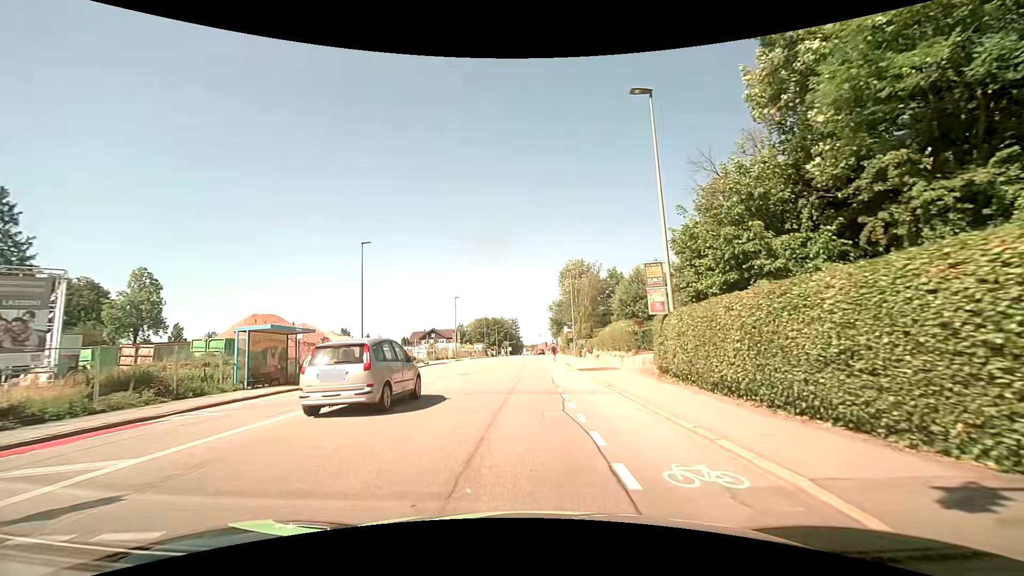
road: tertiary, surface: asphalt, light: Day
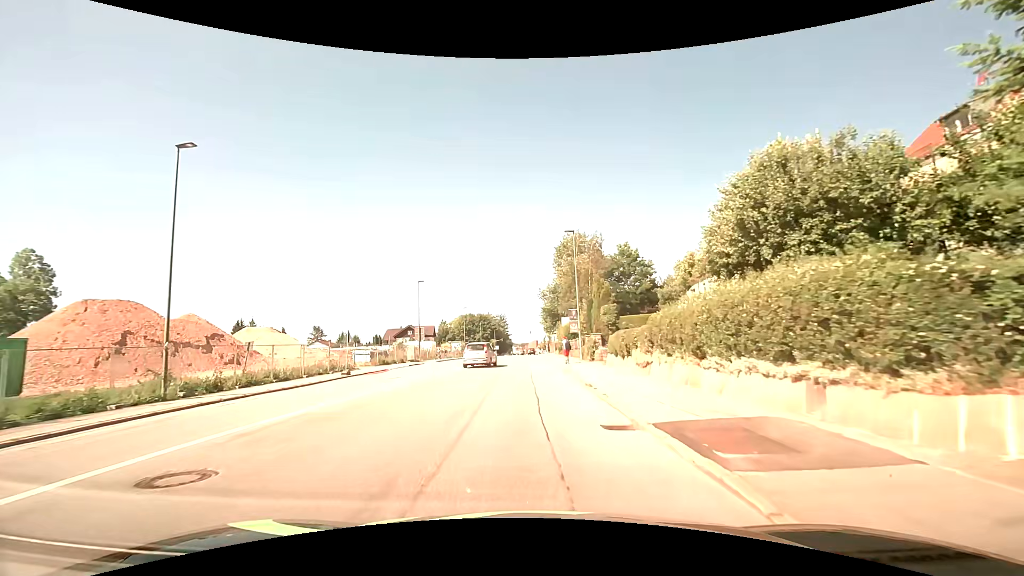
(+0.3, +19.8) m; +1°
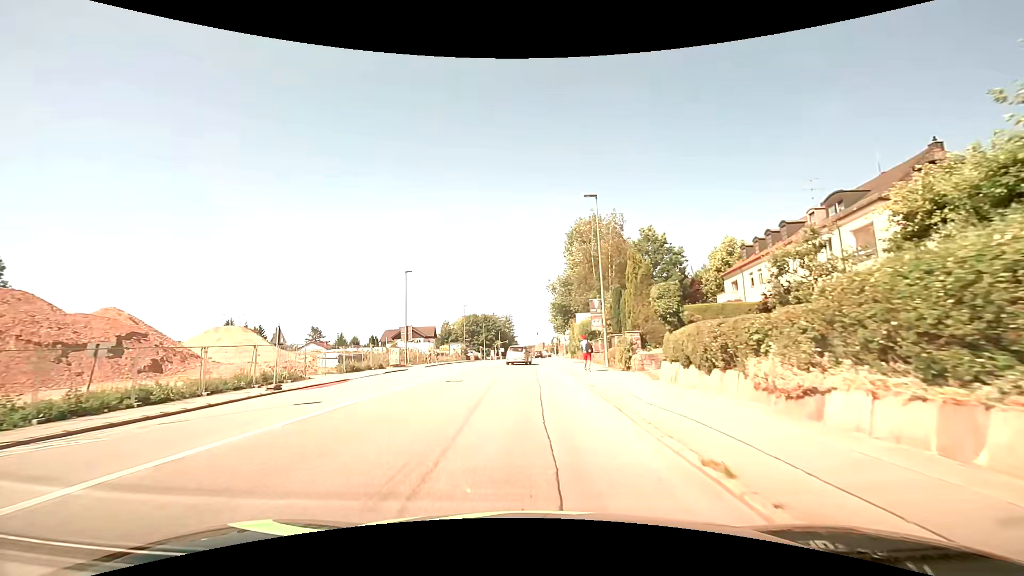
(-0.2, +10.1) m; -2°
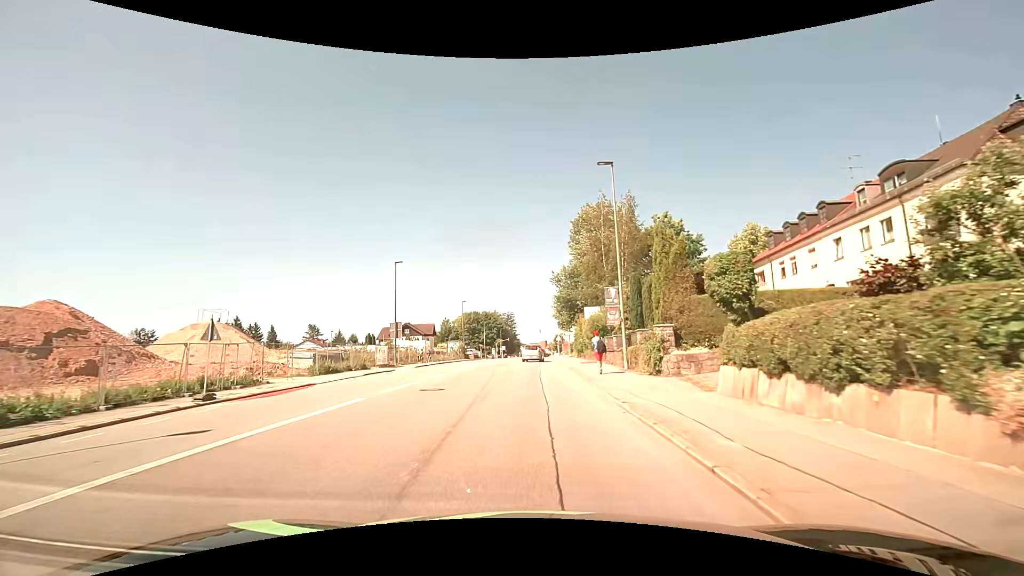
(0.0, +5.1) m; 0°
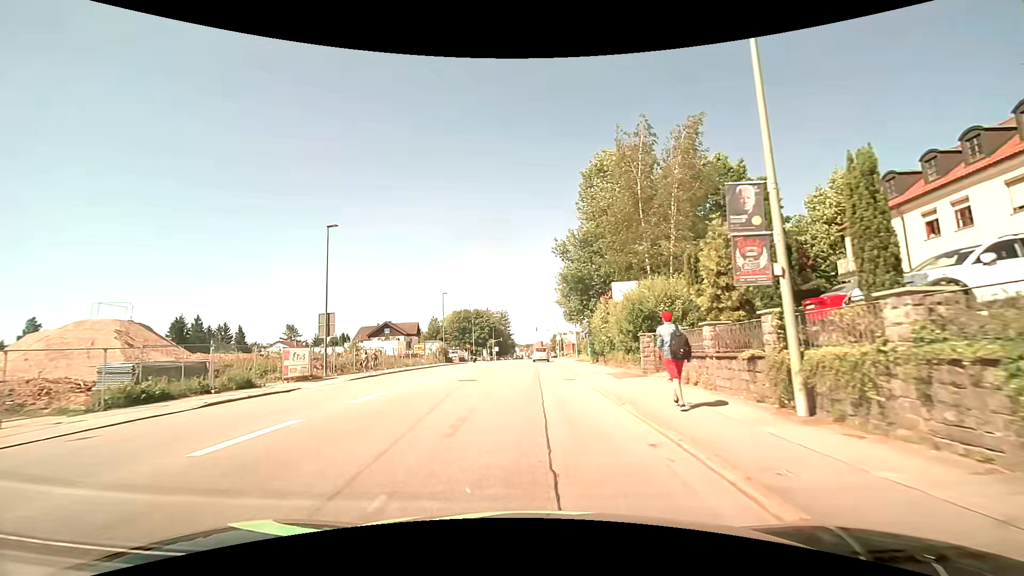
(+0.1, +15.7) m; 0°
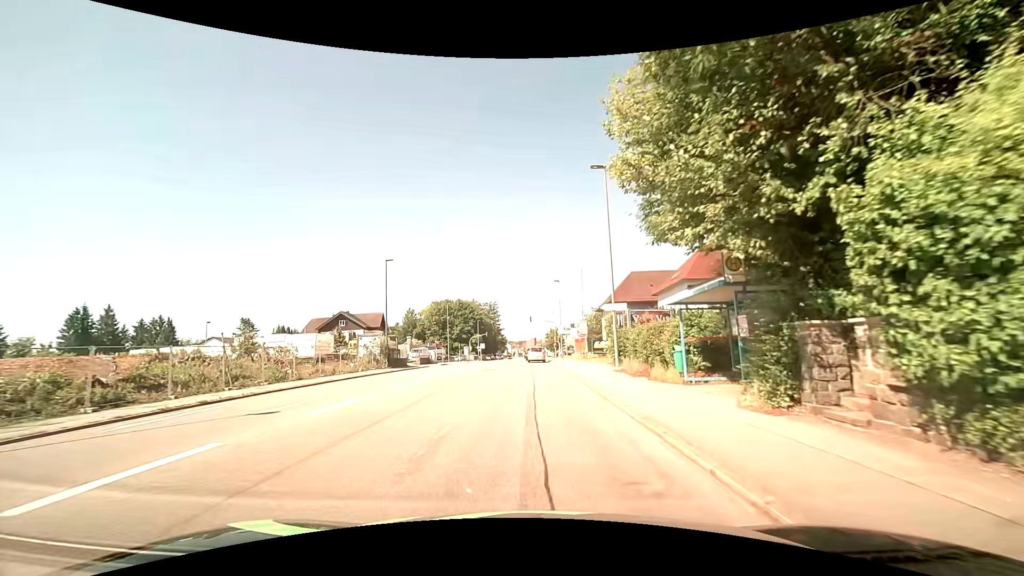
(+0.2, +26.3) m; +1°
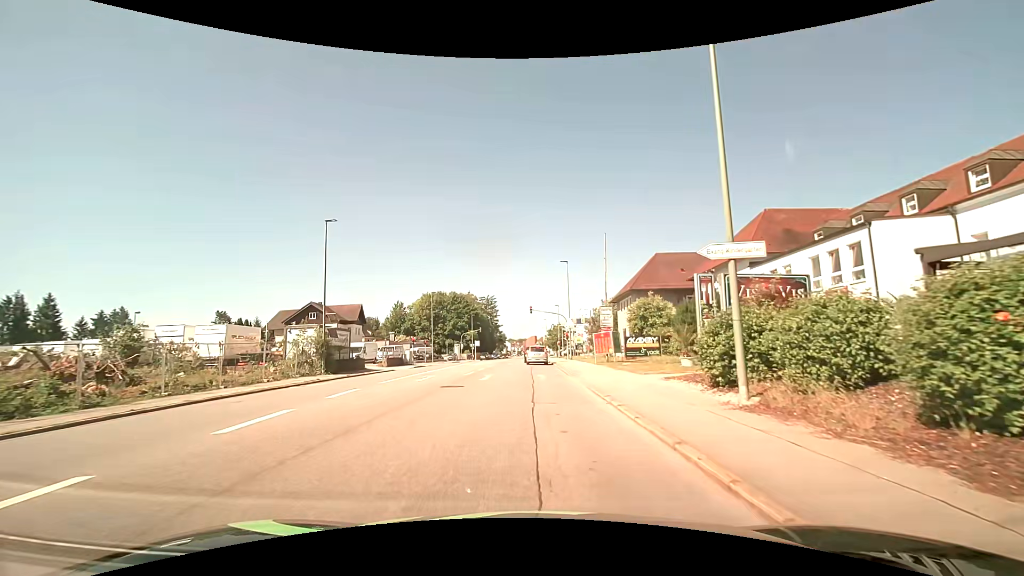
(0.0, +14.1) m; -1°
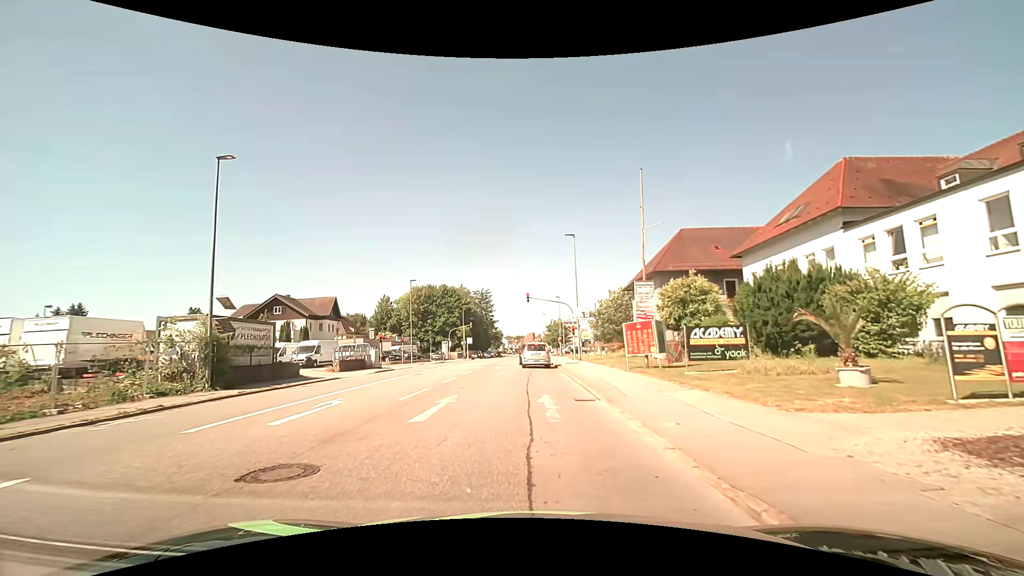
(+0.1, +11.1) m; 0°
